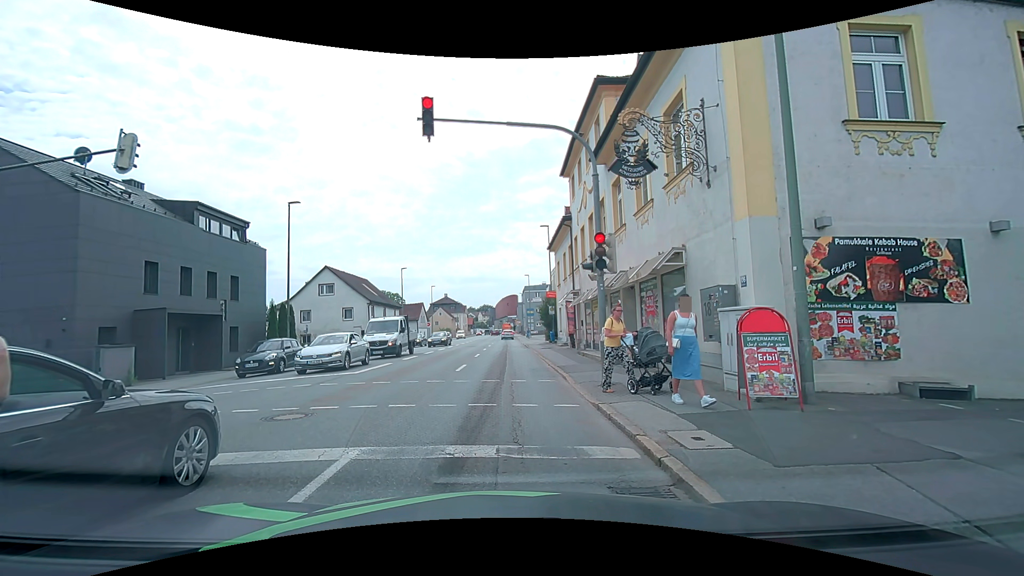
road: tertiary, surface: asphalt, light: Day
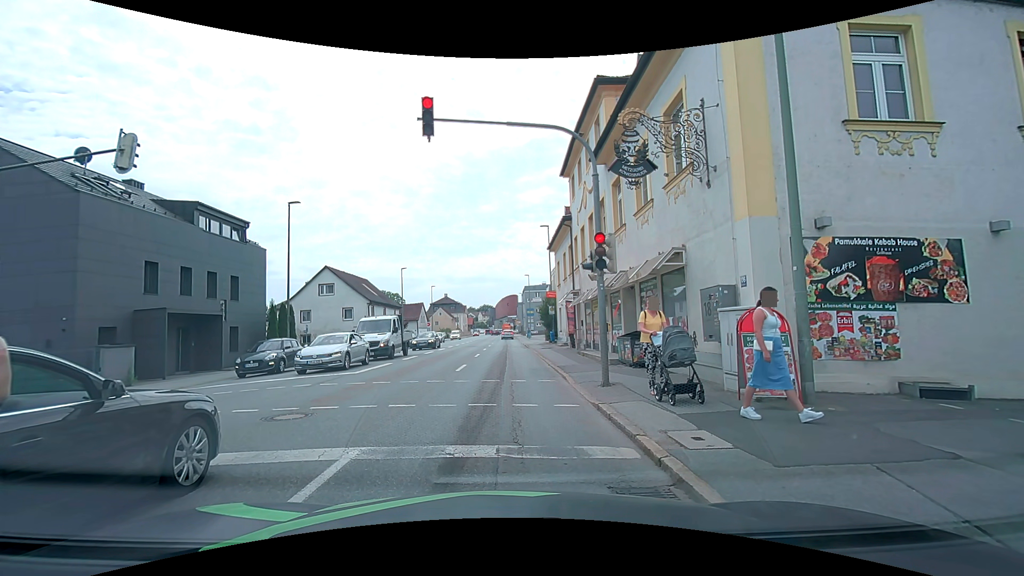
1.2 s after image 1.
(0.0, 0.0) m; 0°
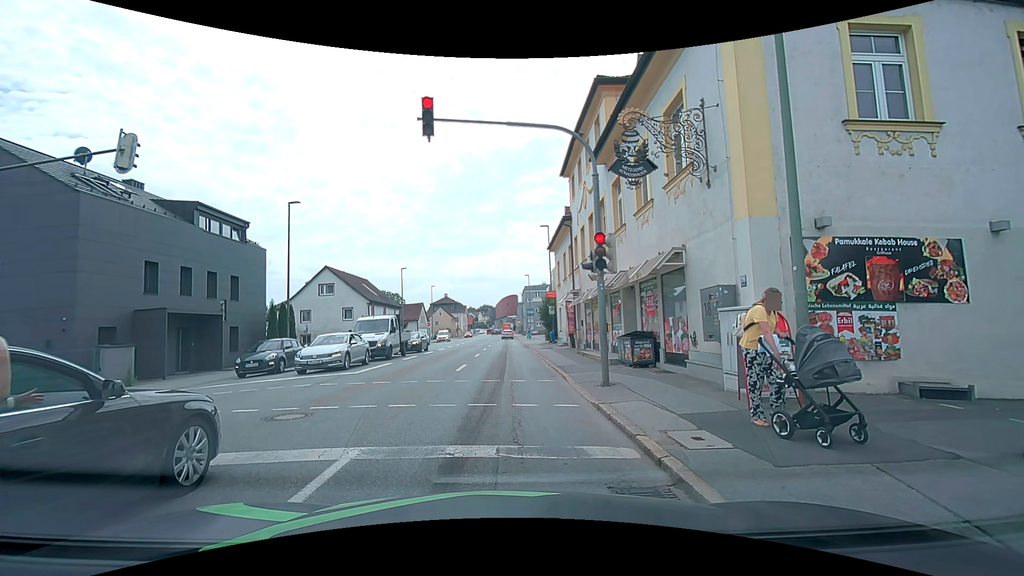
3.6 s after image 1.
(0.0, 0.0) m; 0°
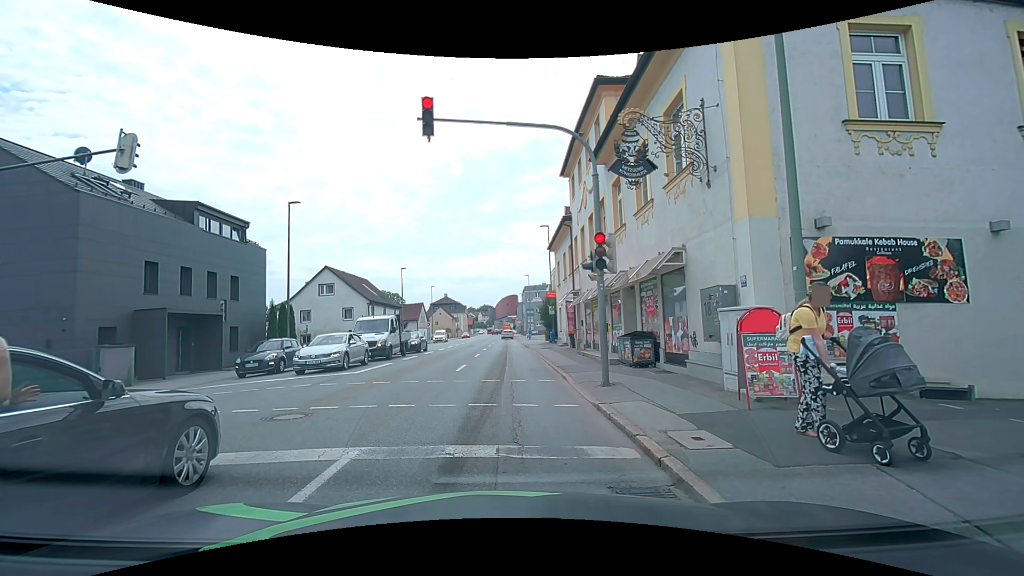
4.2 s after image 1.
(0.0, 0.0) m; 0°
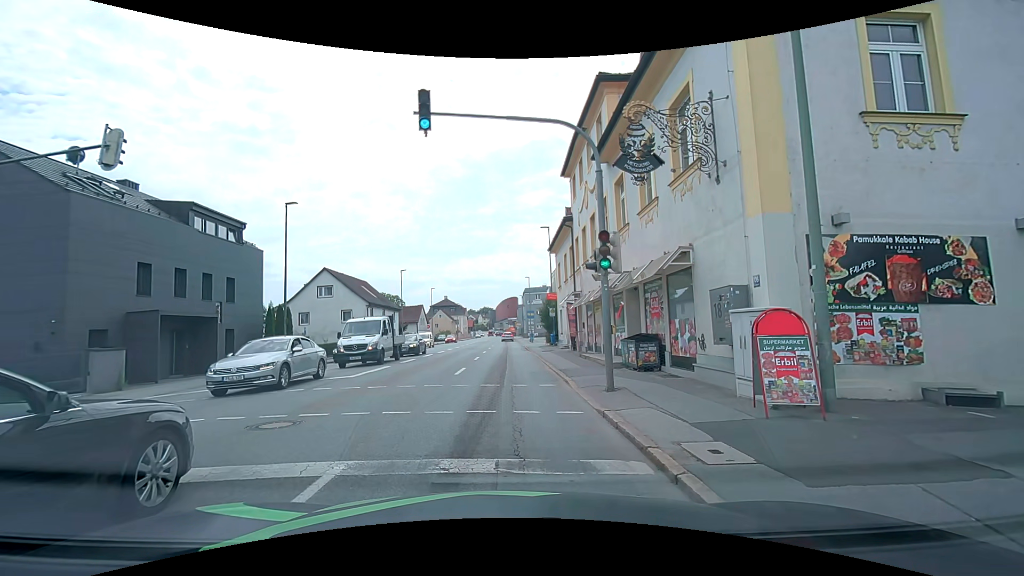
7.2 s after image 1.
(0.0, +0.5) m; 0°
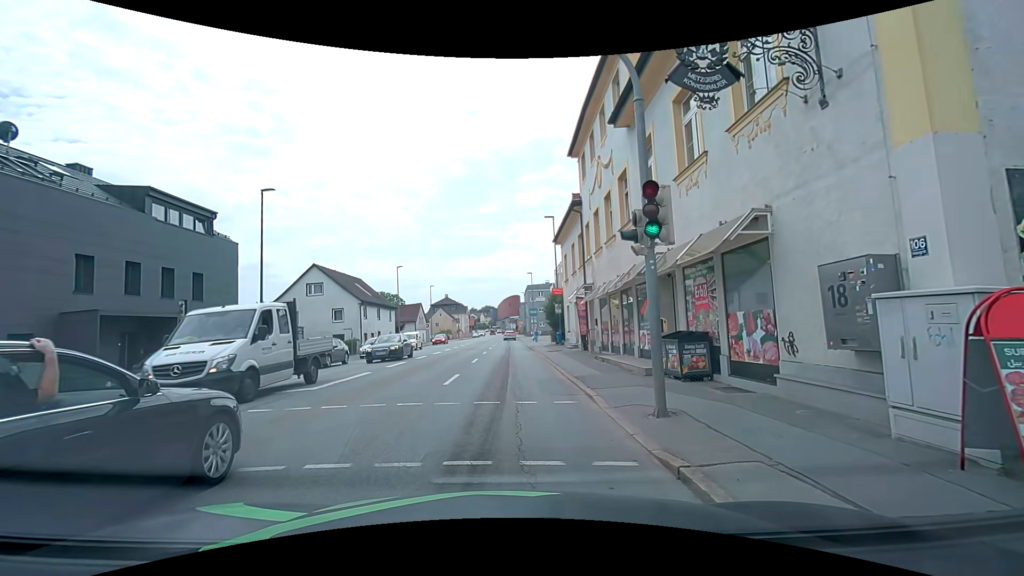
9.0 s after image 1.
(-0.1, +3.5) m; -2°
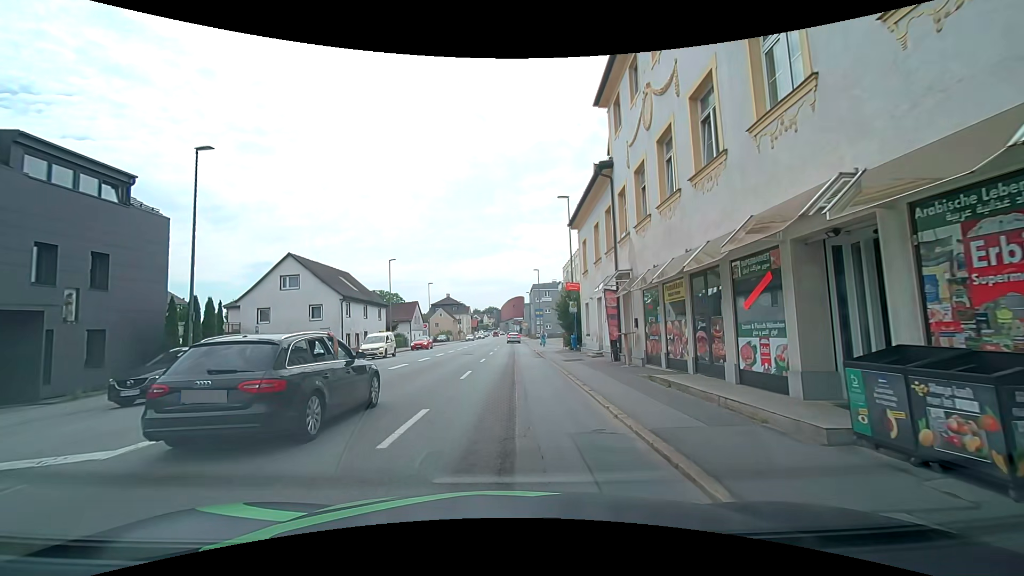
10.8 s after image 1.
(-0.1, +6.9) m; -1°
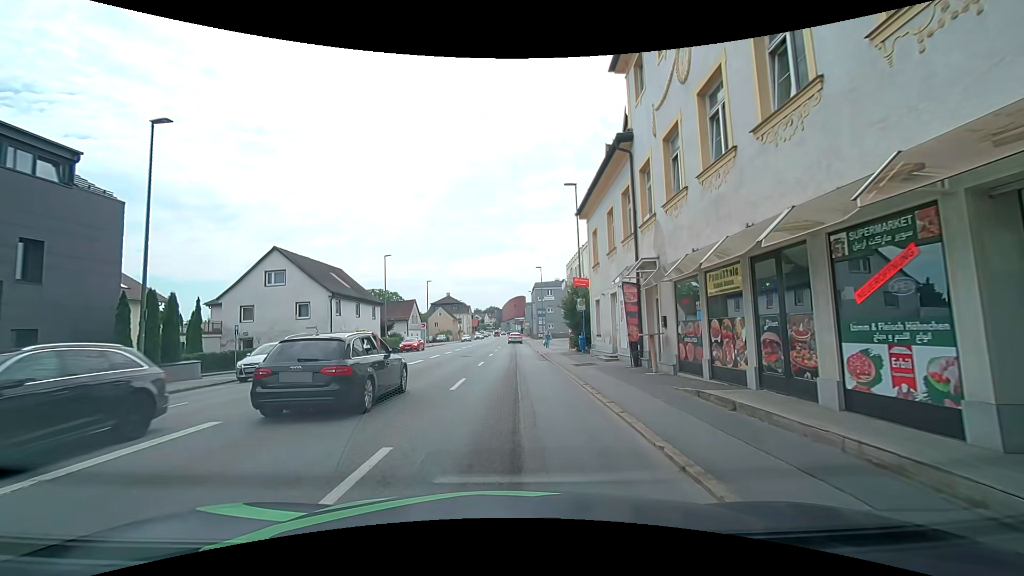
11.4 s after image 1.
(0.0, +3.0) m; 0°
(0, +10) (0, +20) (+1, +30) (+1, +40) (+1, +50) (+1, +60) (+1, +70) (+2, +80) (+2, +90) (+2, +100) m
